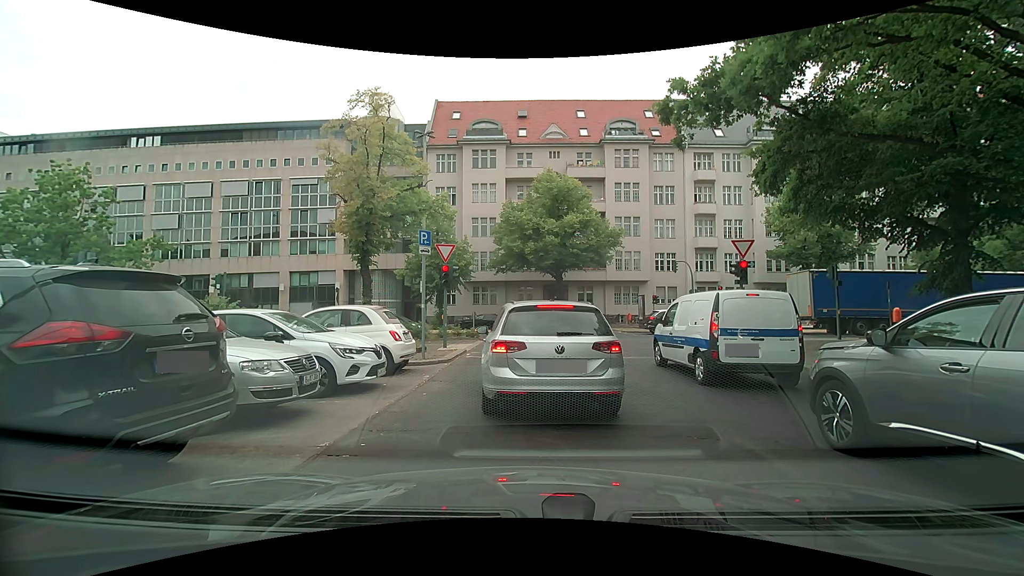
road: tertiary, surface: asphalt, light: Day
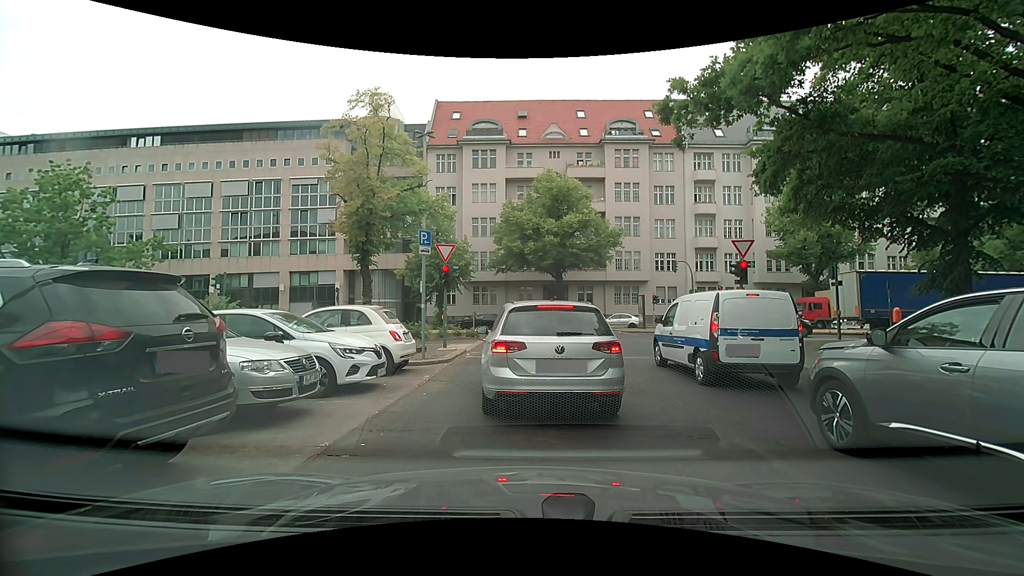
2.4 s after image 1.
(0.0, 0.0) m; 0°
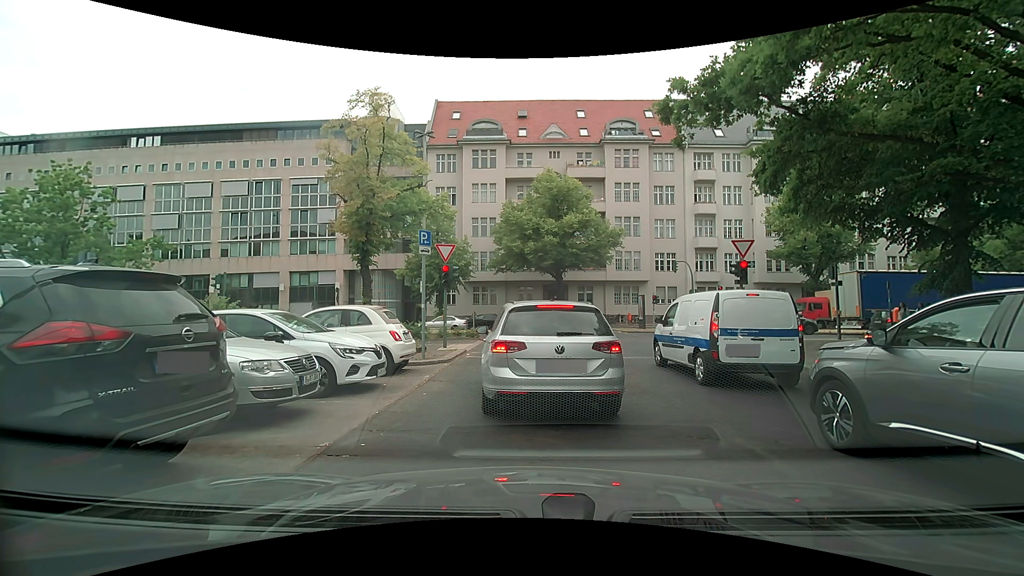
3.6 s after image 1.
(0.0, 0.0) m; 0°
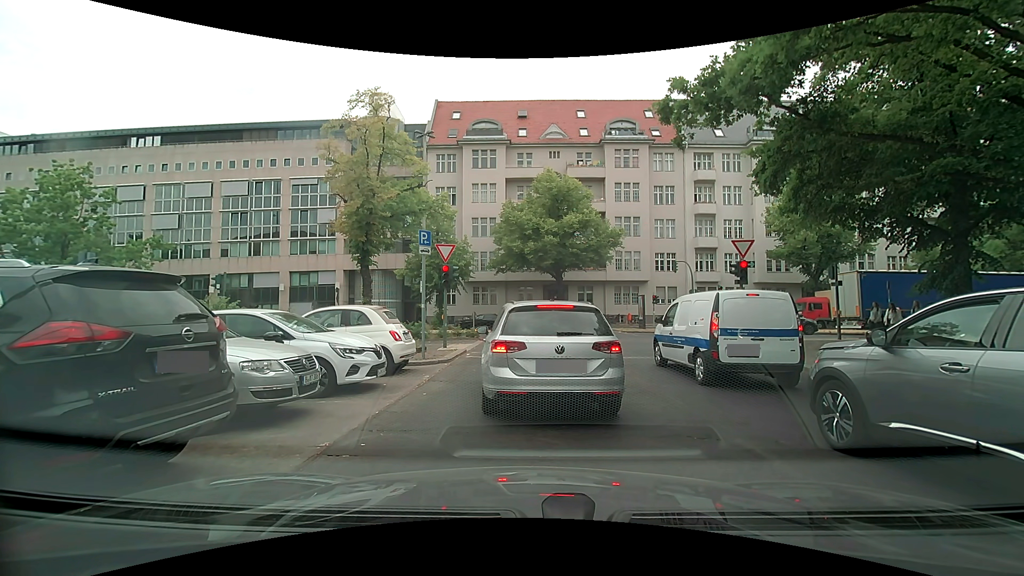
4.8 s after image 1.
(0.0, 0.0) m; 0°
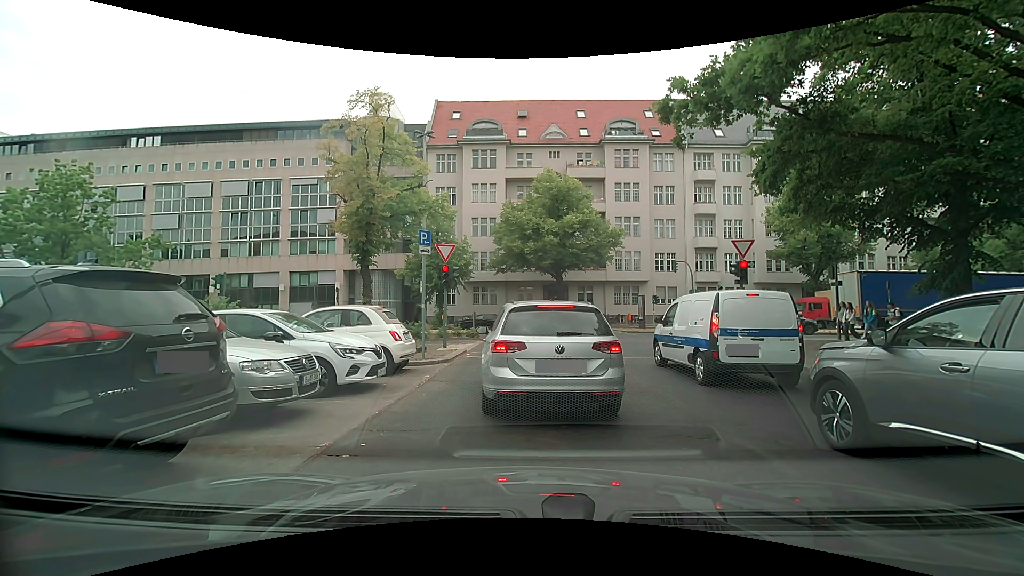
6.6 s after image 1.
(0.0, 0.0) m; 0°
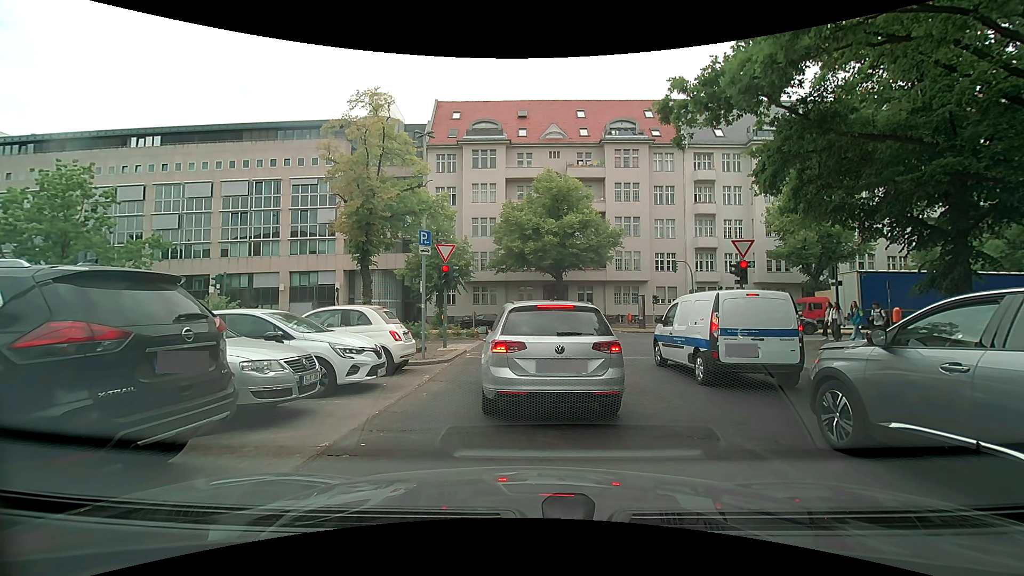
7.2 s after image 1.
(0.0, 0.0) m; 0°
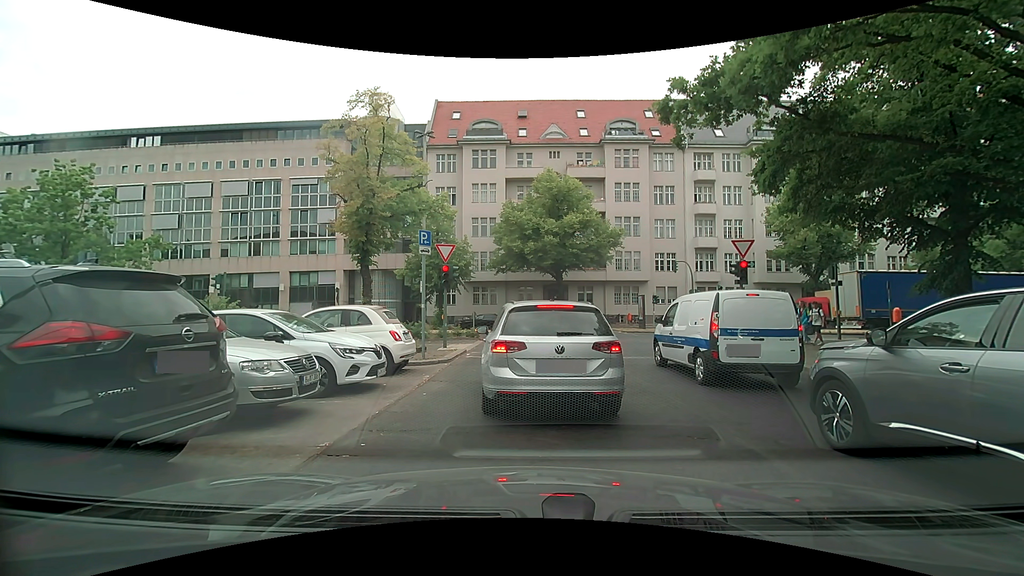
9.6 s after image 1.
(0.0, 0.0) m; 0°
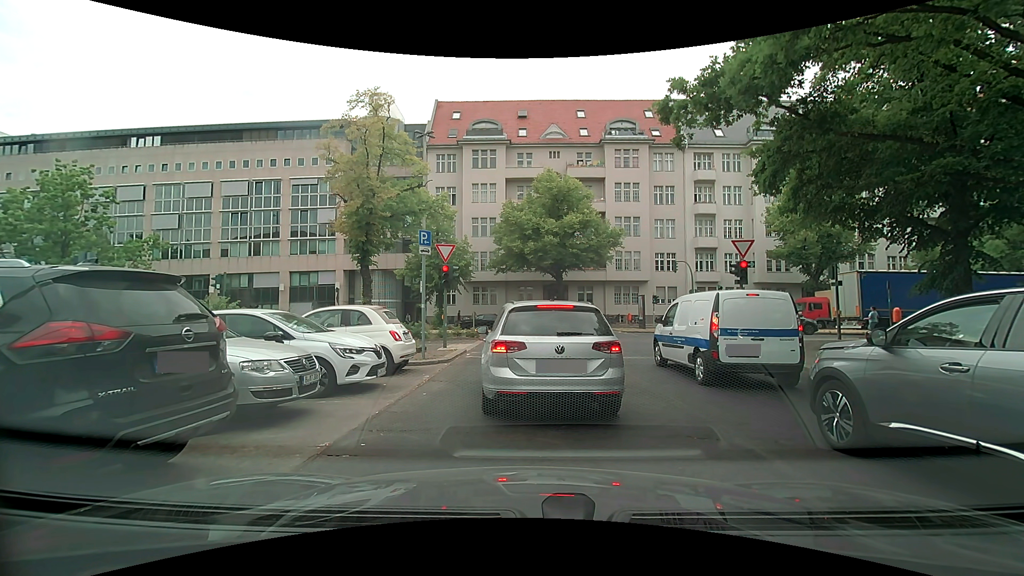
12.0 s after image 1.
(0.0, 0.0) m; 0°
